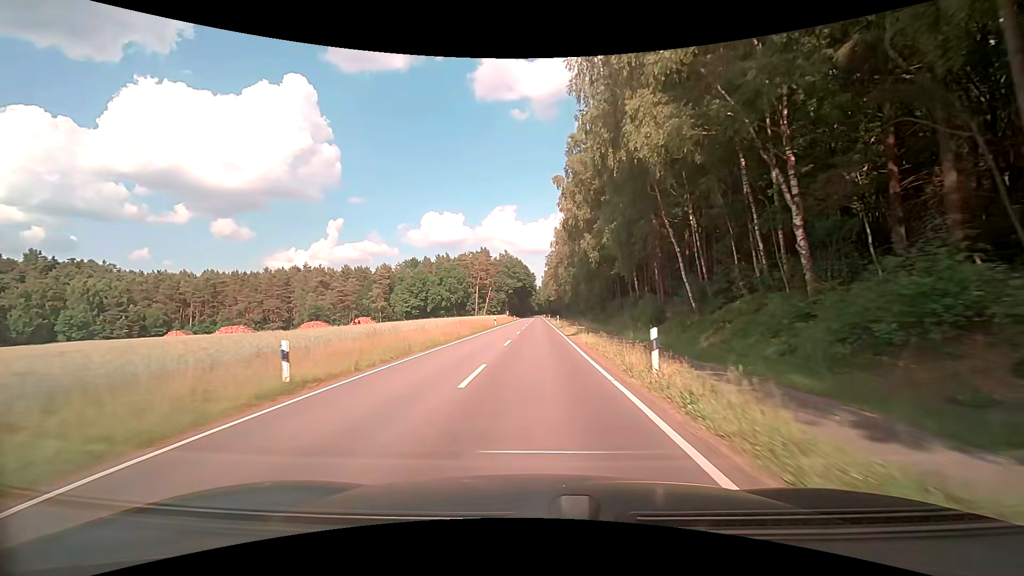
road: secondary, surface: asphalt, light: Day
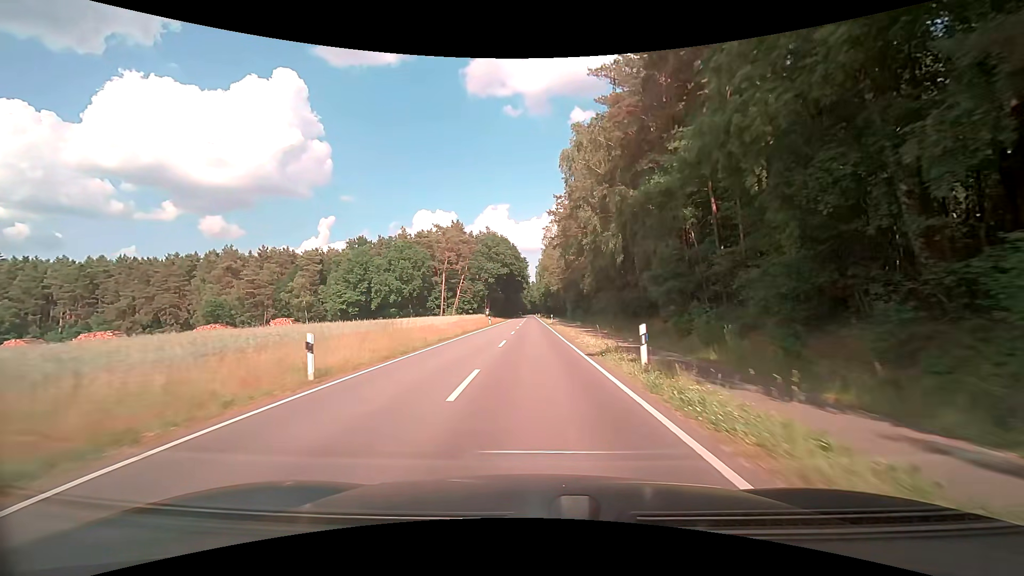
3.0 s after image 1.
(+0.3, +48.9) m; +1°
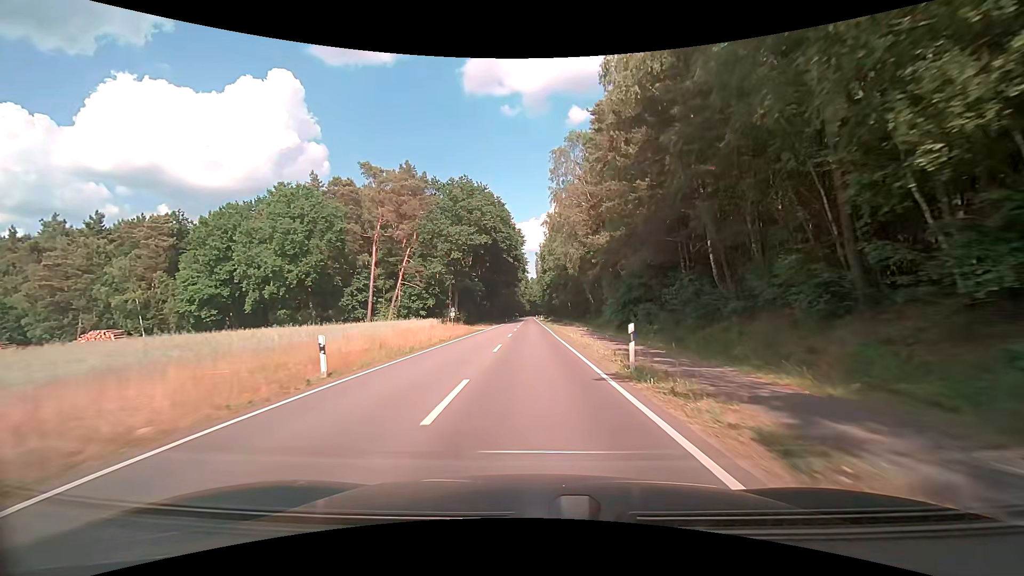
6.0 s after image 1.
(0.0, +49.1) m; 0°
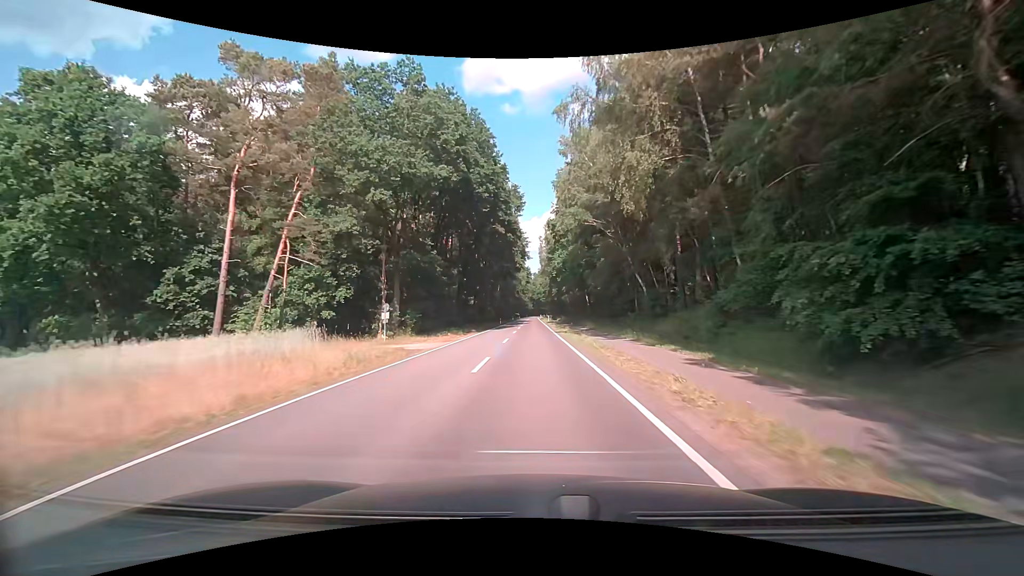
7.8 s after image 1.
(0.0, +30.4) m; 0°
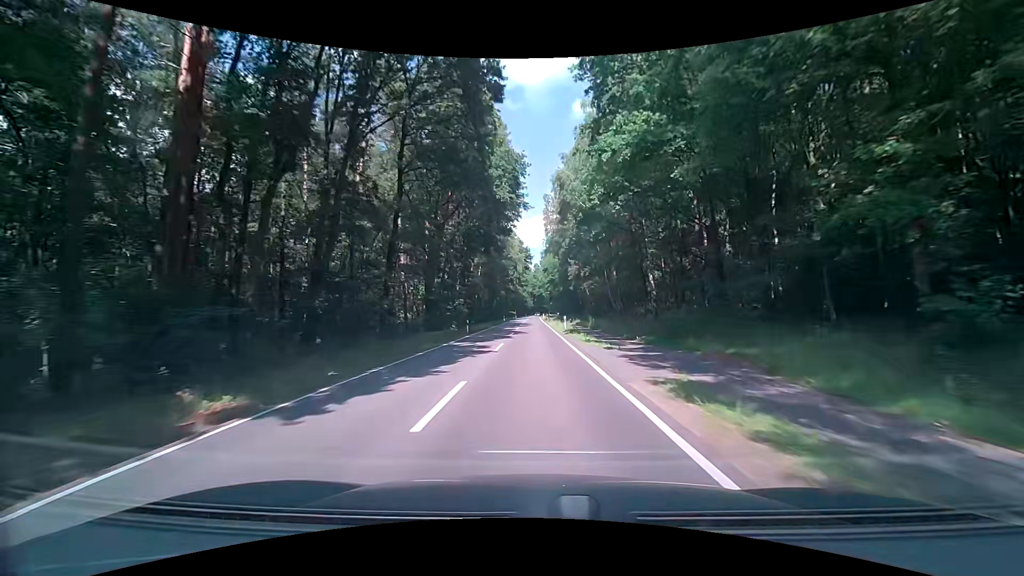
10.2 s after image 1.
(0.0, +41.5) m; 0°
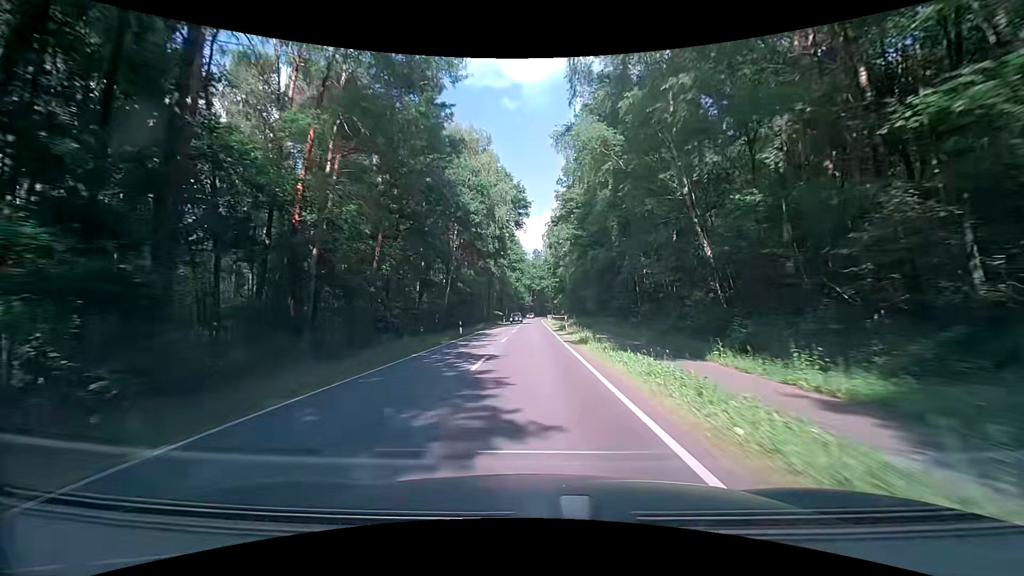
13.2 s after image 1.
(+0.4, +53.2) m; 0°
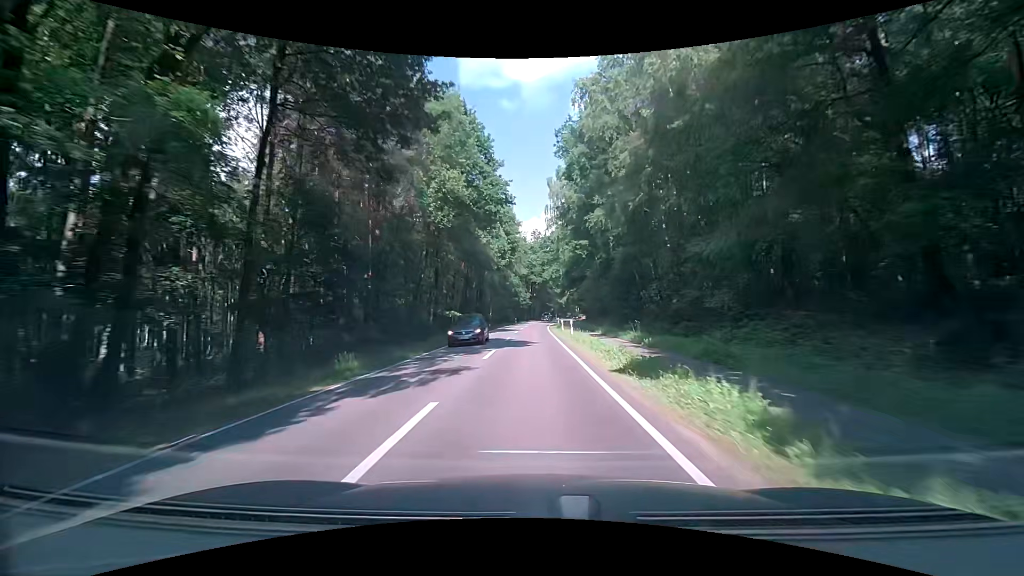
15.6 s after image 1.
(+0.3, +43.9) m; 0°
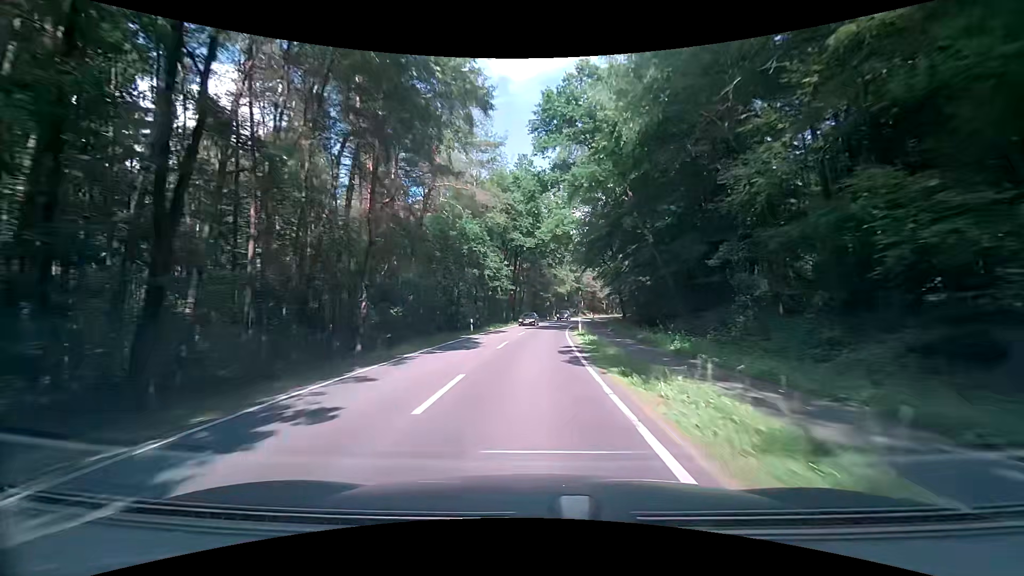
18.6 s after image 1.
(+0.6, +56.6) m; 0°
(0, +10) (+1, +20) (+1, +30) (+2, +40) (+3, +50) (+4, +60) (+6, +70) (+8, +79) (+10, +89) (+12, +99) m
